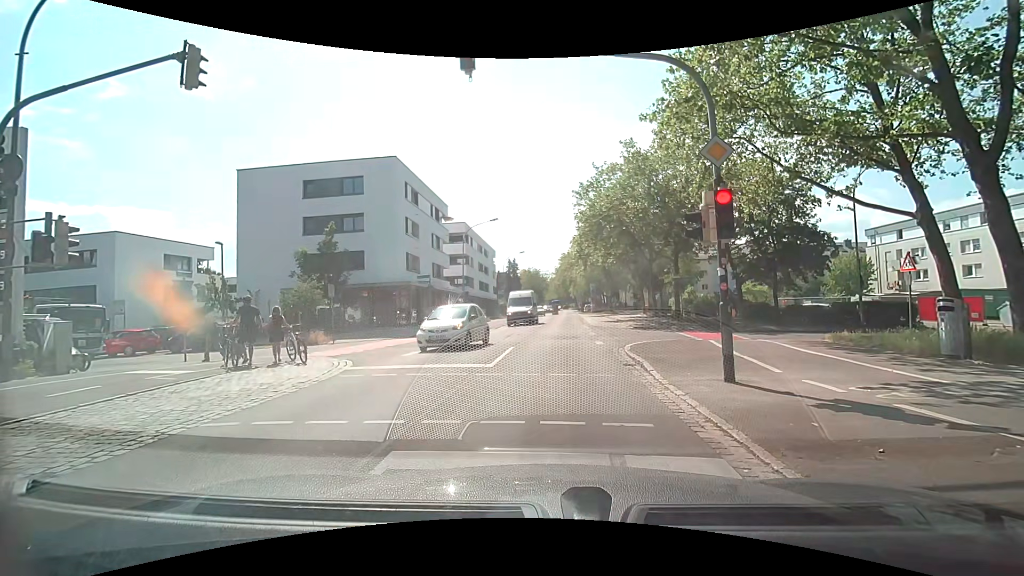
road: secondary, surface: asphalt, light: Day
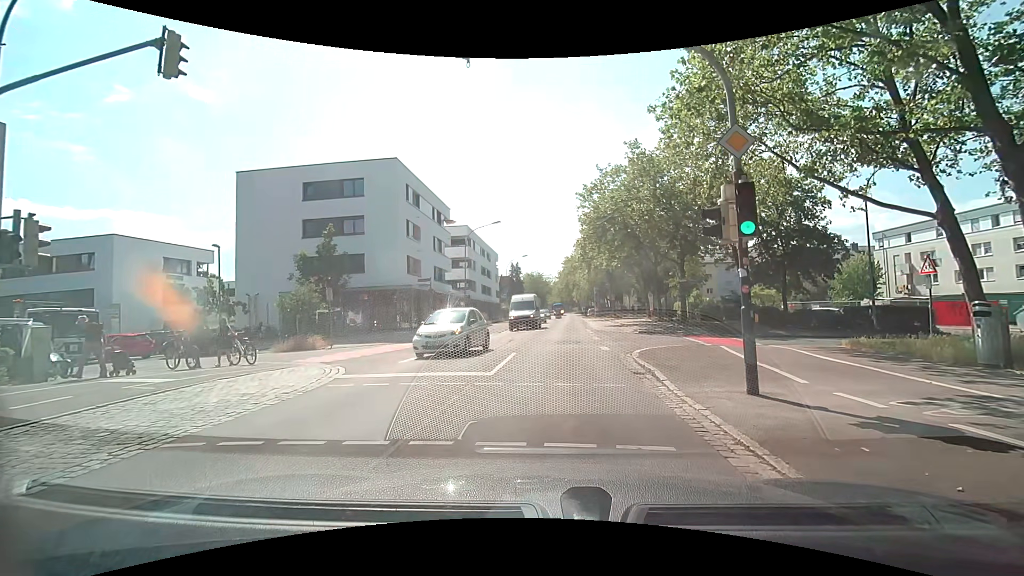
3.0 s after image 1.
(0.0, +0.9) m; 0°
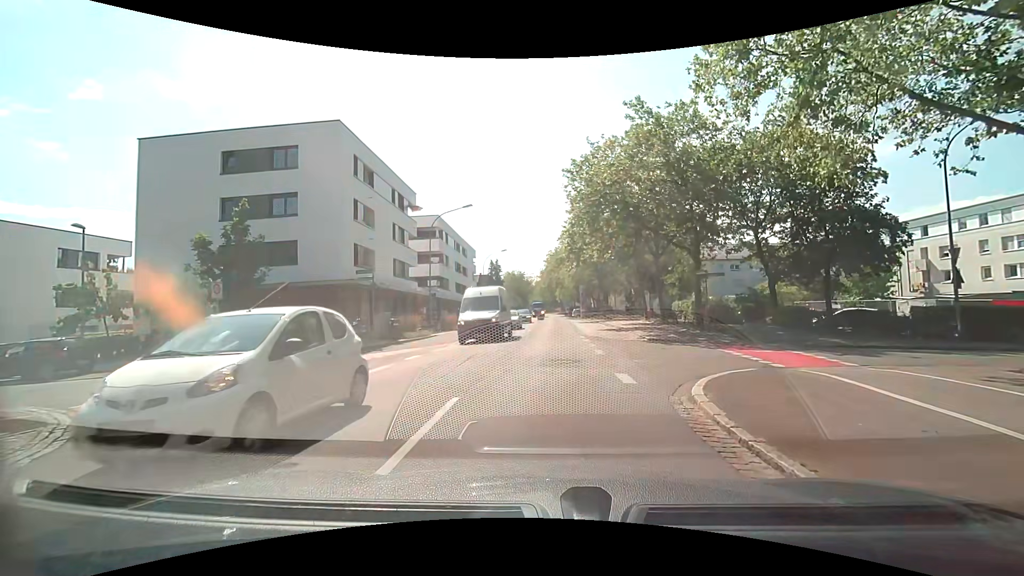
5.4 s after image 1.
(+0.6, +7.9) m; +5°
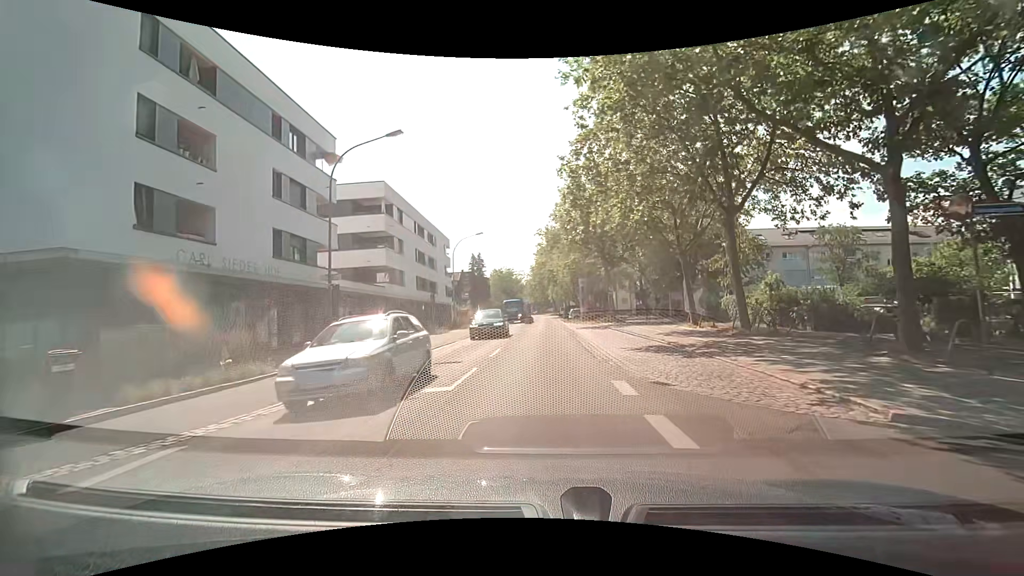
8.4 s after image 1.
(+0.6, +16.7) m; +1°
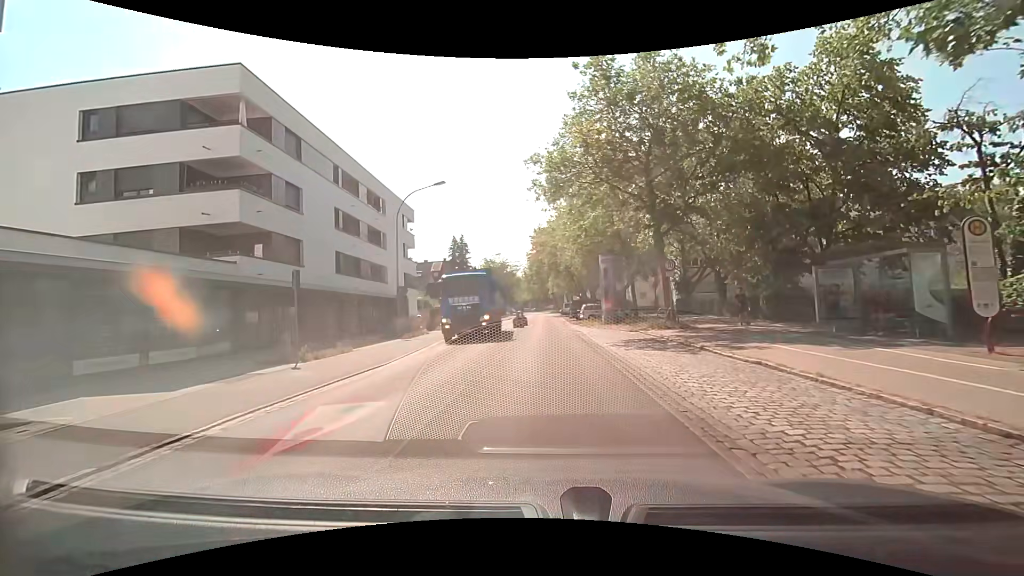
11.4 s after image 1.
(0.0, +20.4) m; +1°
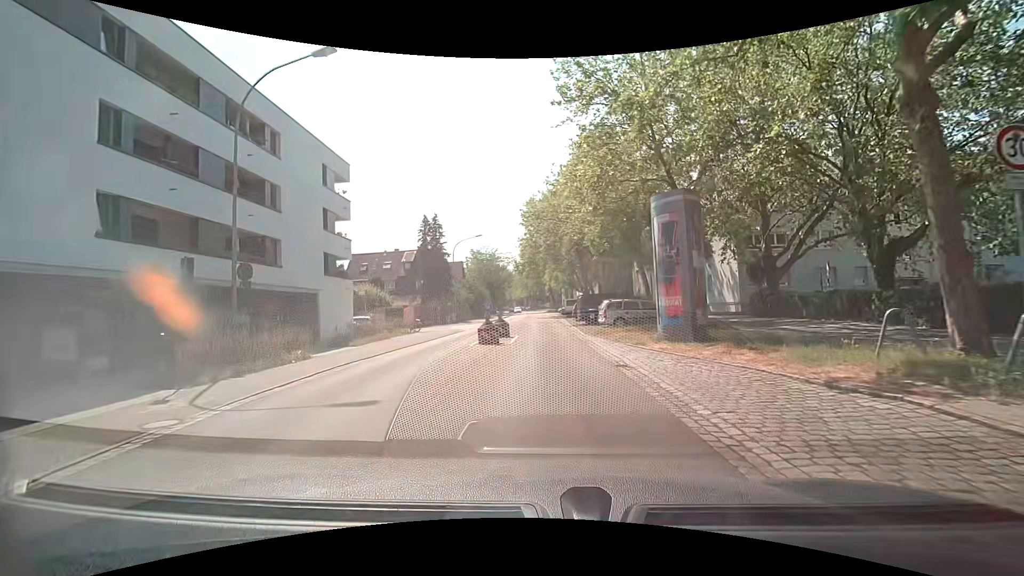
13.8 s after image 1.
(0.0, +17.2) m; 0°
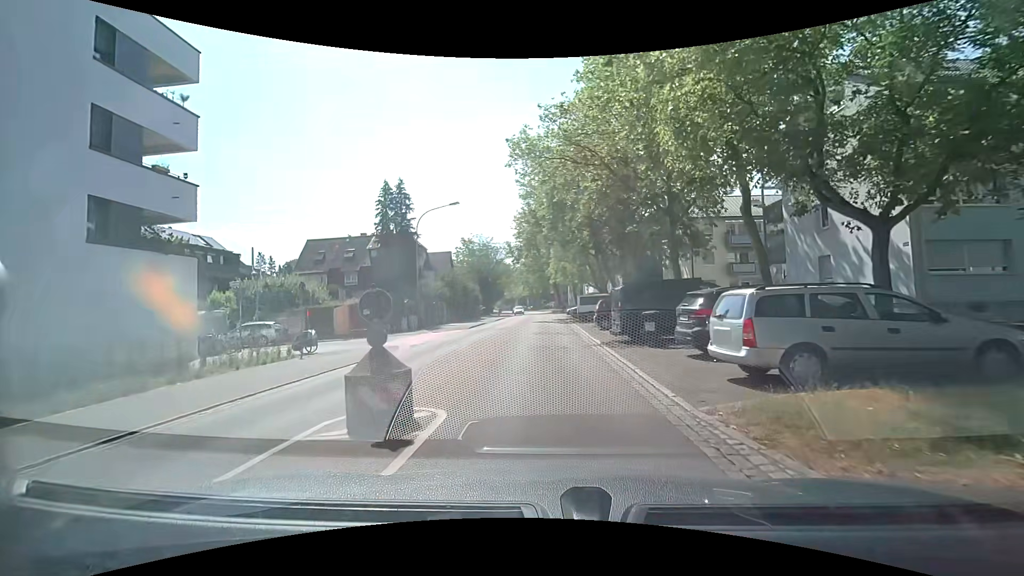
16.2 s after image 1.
(+0.1, +17.0) m; -1°
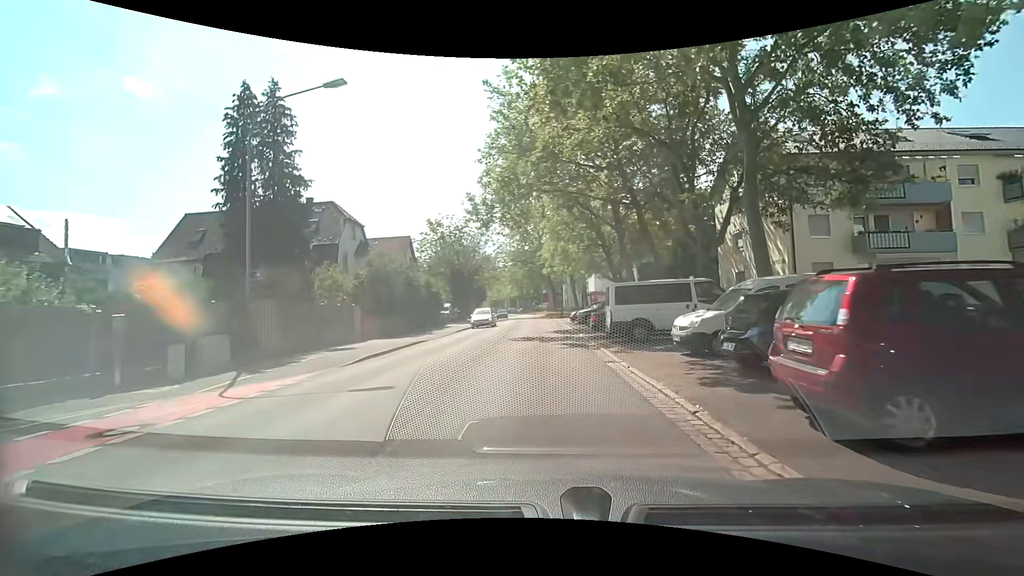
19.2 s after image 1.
(+0.1, +21.1) m; +1°
(0, +10) (0, +20) (0, +30) (0, +40) (0, +50) (0, +60) (-1, +70) (-2, +80) (-3, +90) (-4, +100) m
